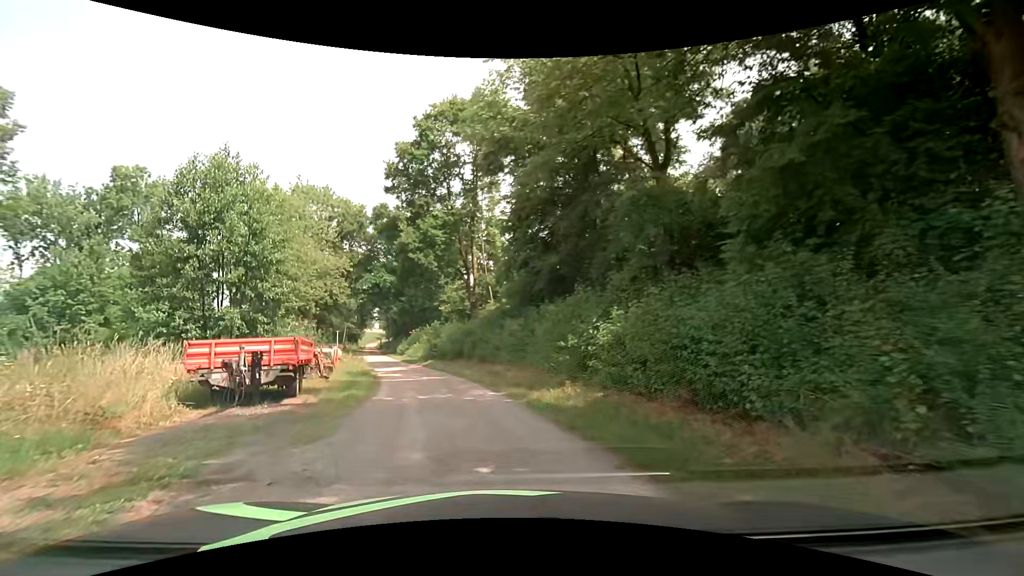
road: unclassified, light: Day
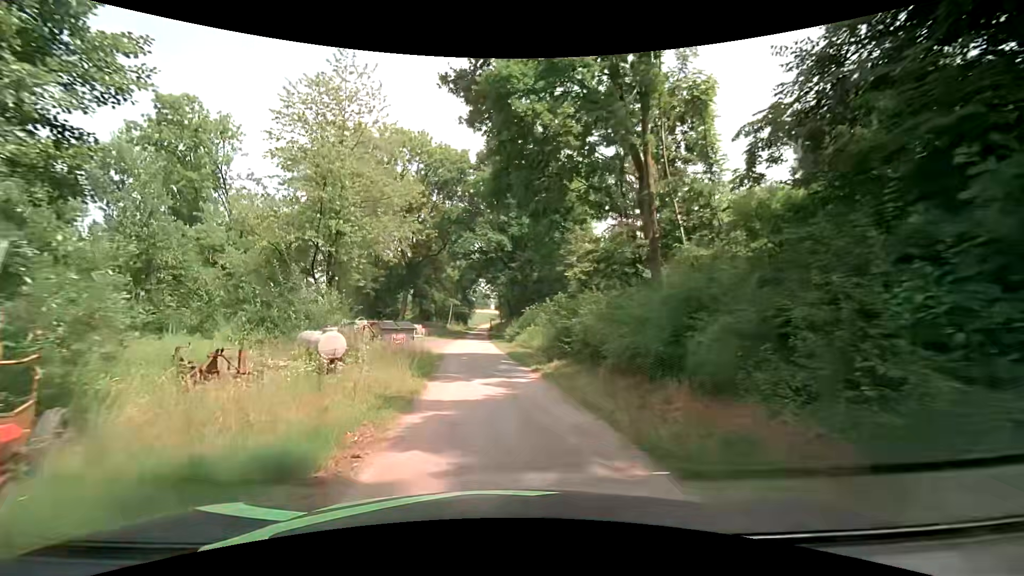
(-3.0, +18.4) m; -13°
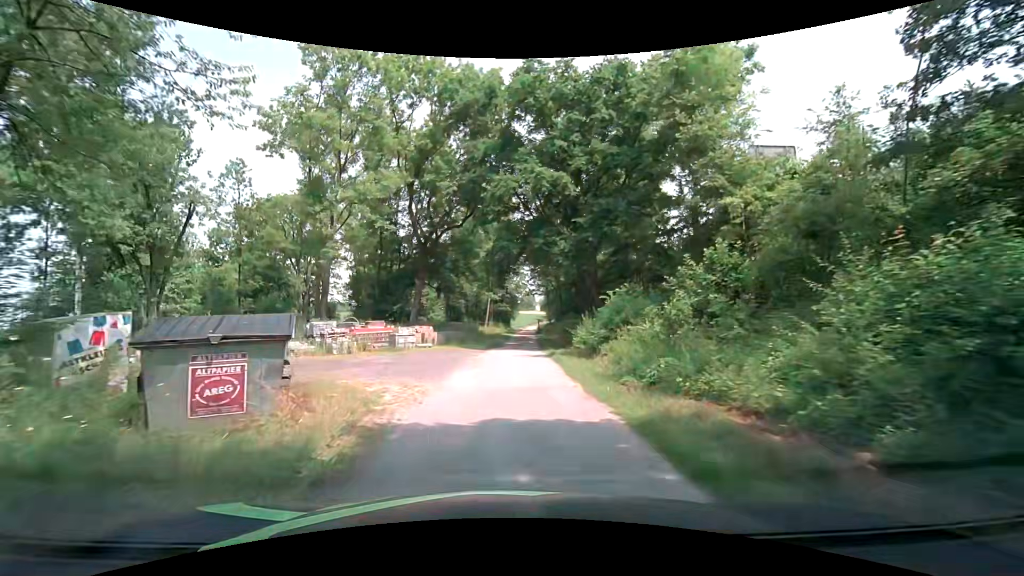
(-1.2, +19.6) m; -7°
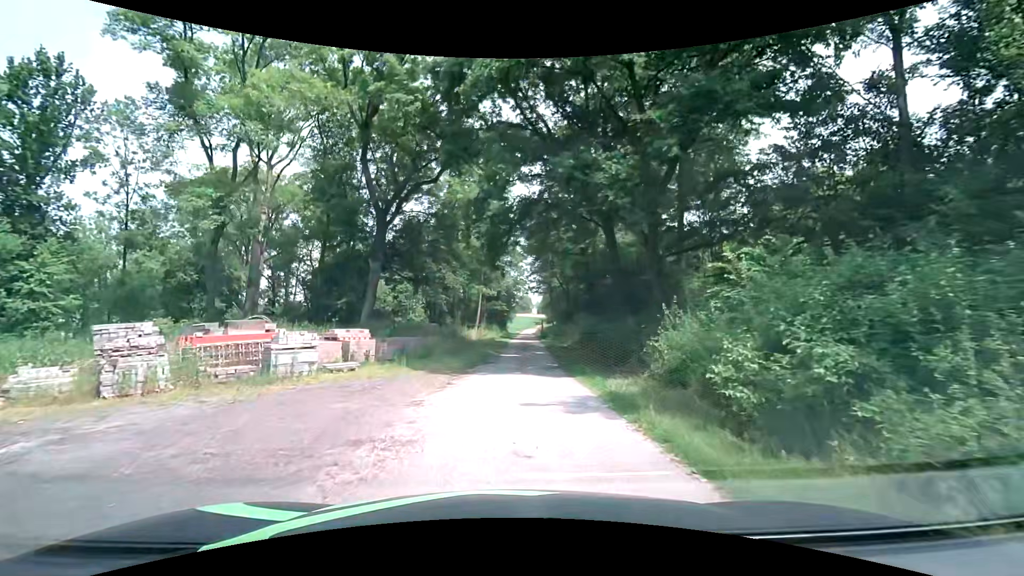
(+0.2, +13.8) m; +1°
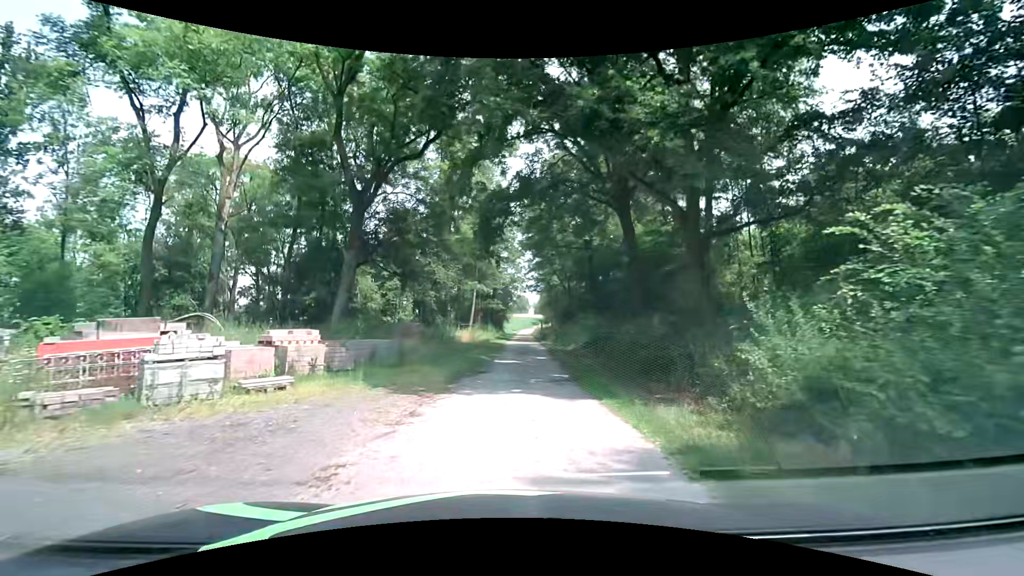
(+0.1, +4.3) m; +2°
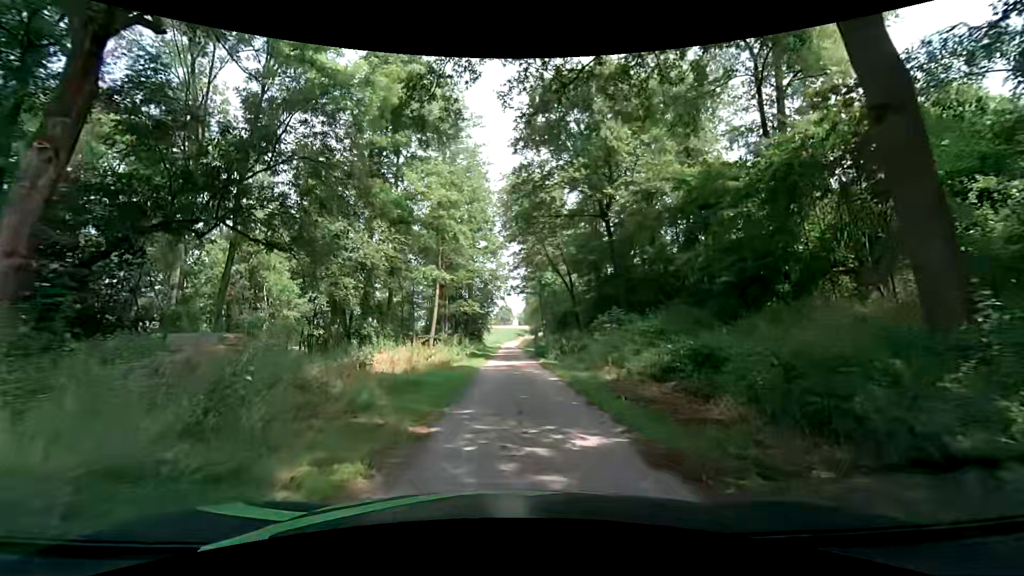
(+0.2, +16.7) m; +1°
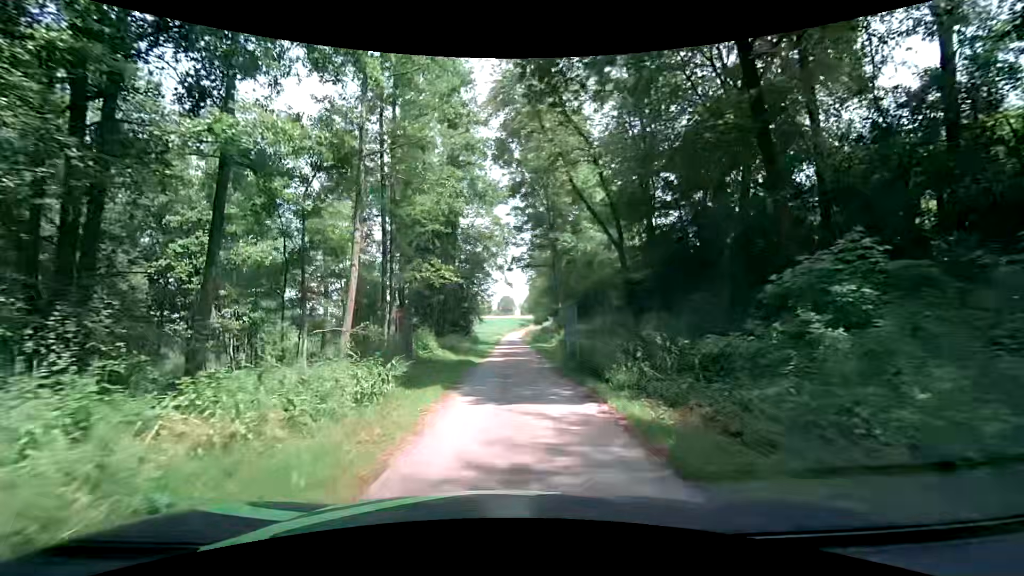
(+0.2, +19.2) m; 0°
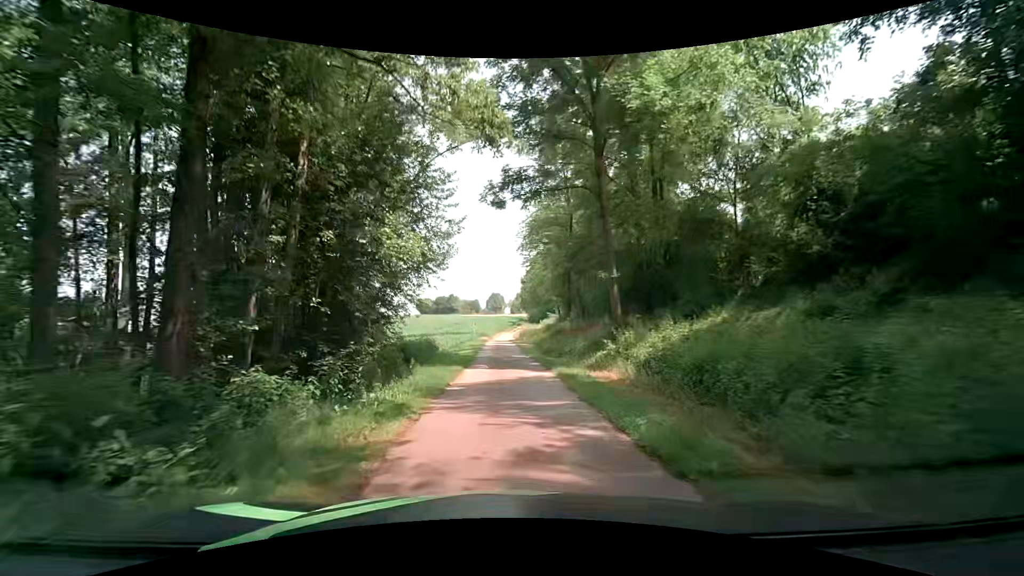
(+0.2, +26.7) m; +2°
